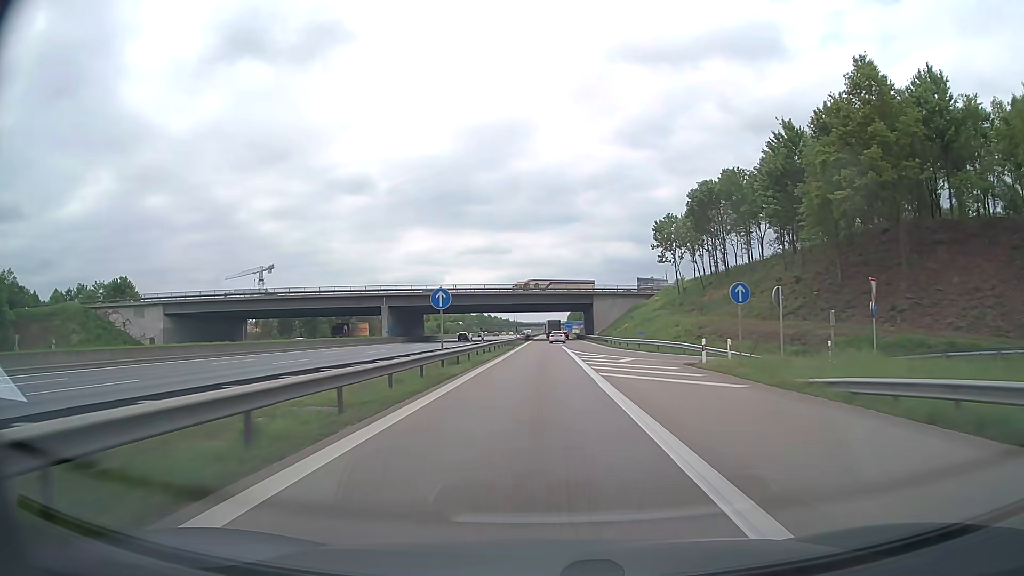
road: motorway_link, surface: asphalt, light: Day
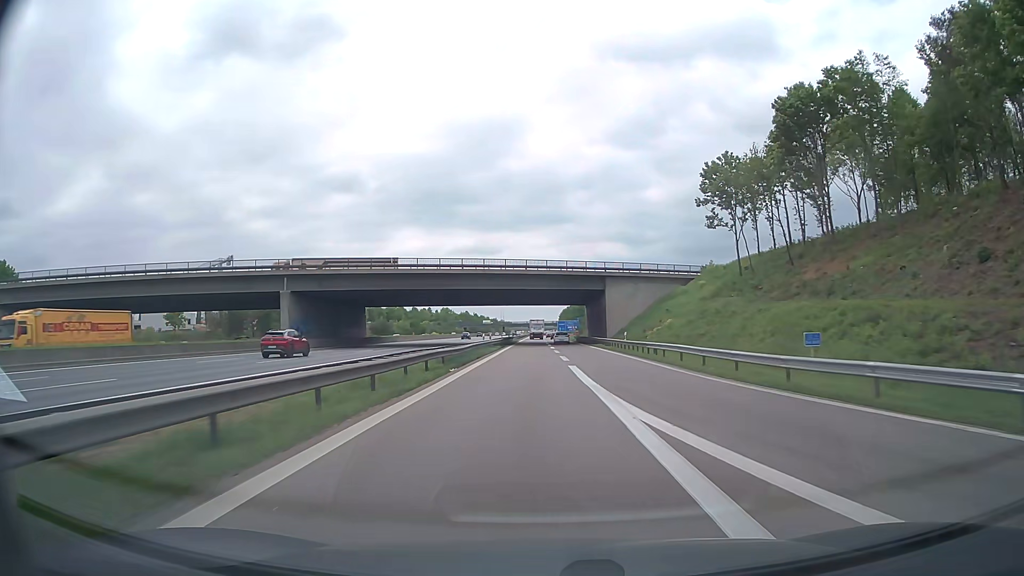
(+0.1, +36.5) m; +1°
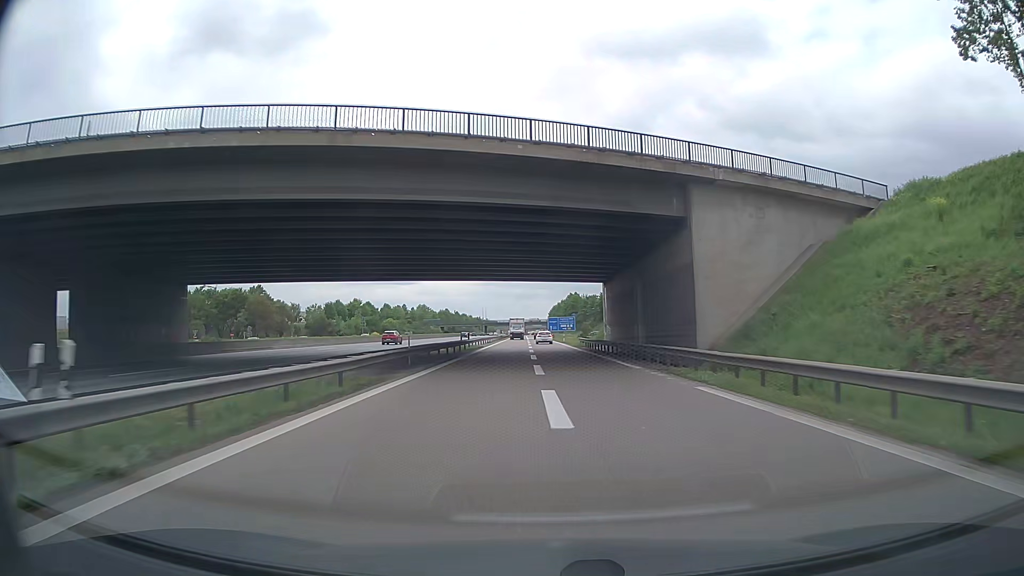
(+0.3, +46.8) m; +1°
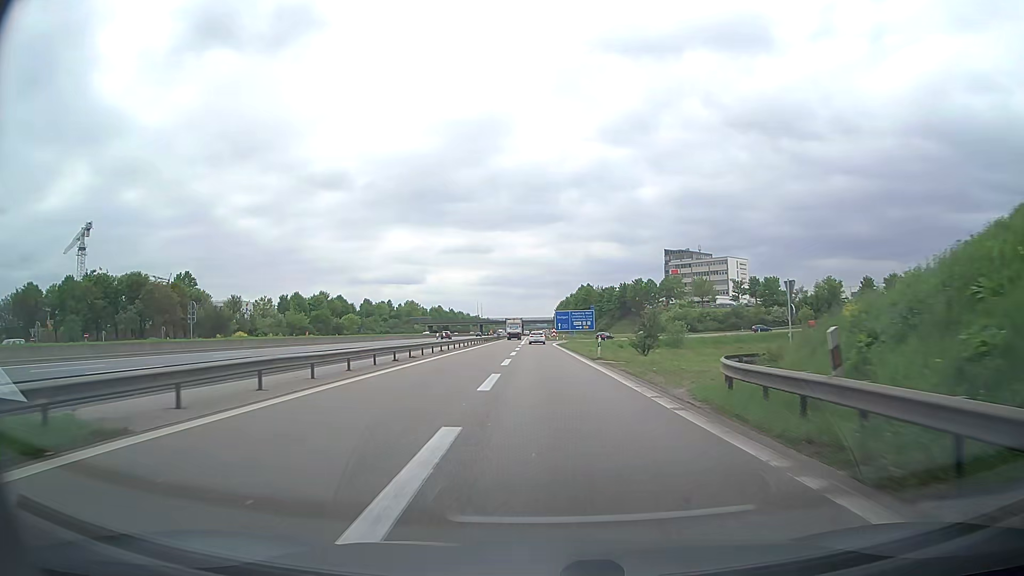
(-0.2, +53.6) m; 0°
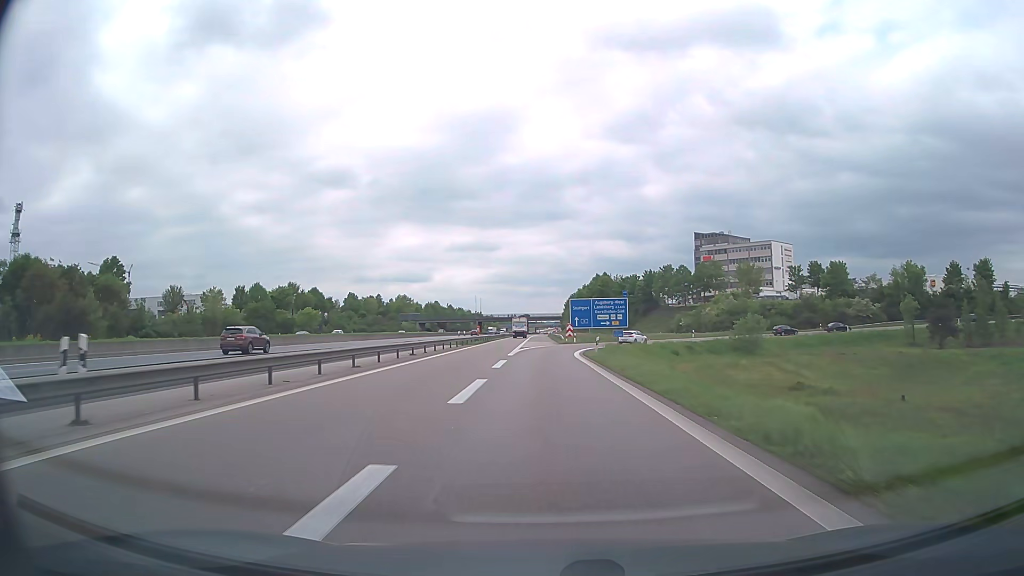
(-0.4, +38.8) m; -1°
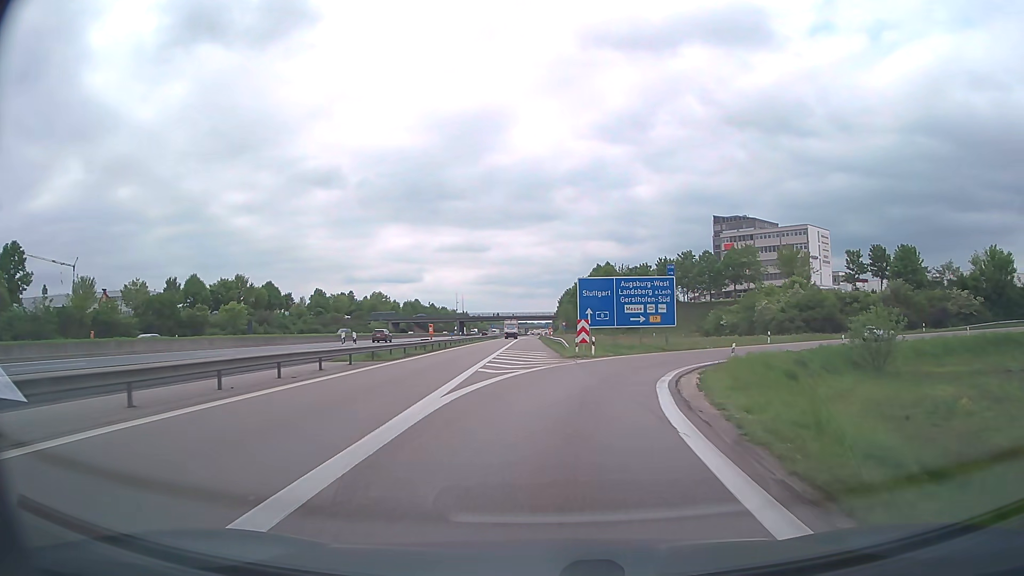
(0.0, +33.3) m; +1°
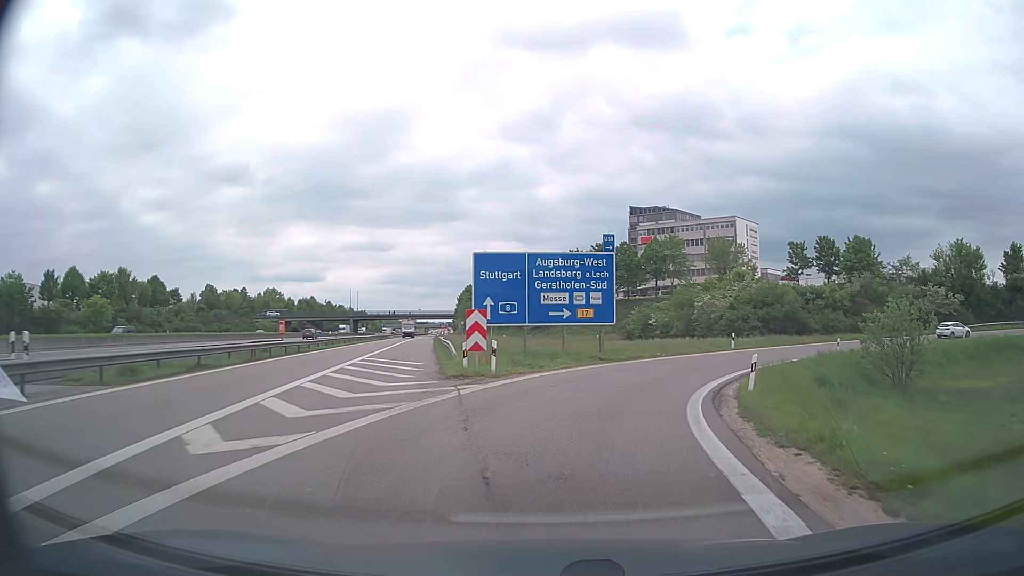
(+0.7, +14.9) m; +7°
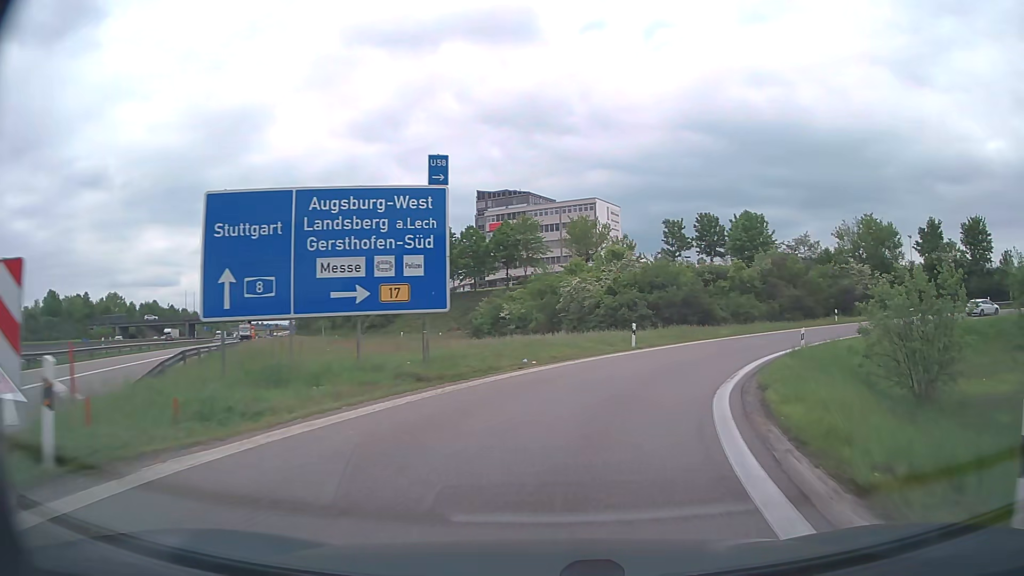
(+1.6, +14.4) m; +13°
(+1, +10) (+3, +20) (+8, +28) (+14, +36) (+22, +43) (+30, +48) (+40, +51) (+50, +53) (+60, +52) (+69, +50) m
